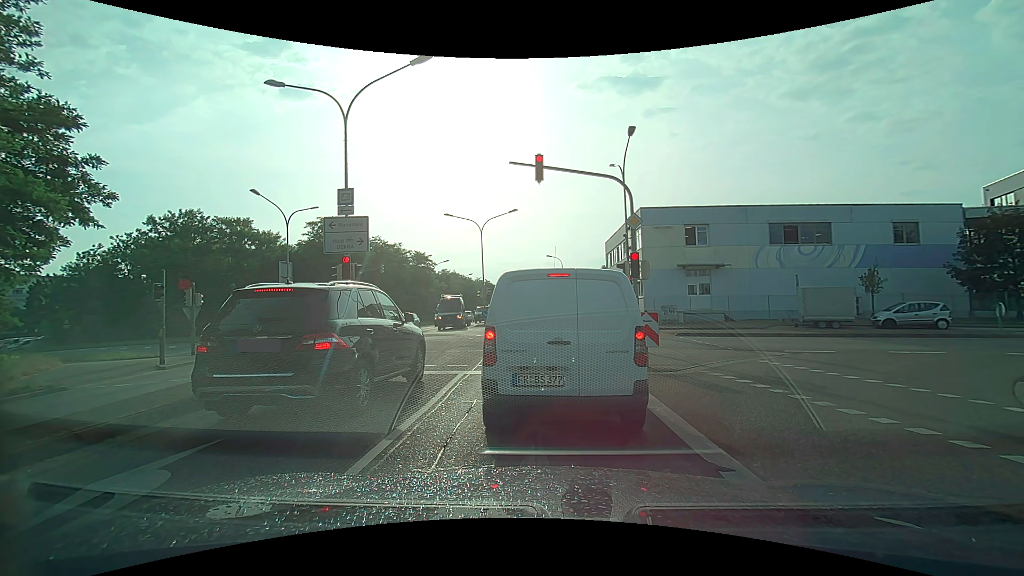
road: secondary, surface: asphalt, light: Day
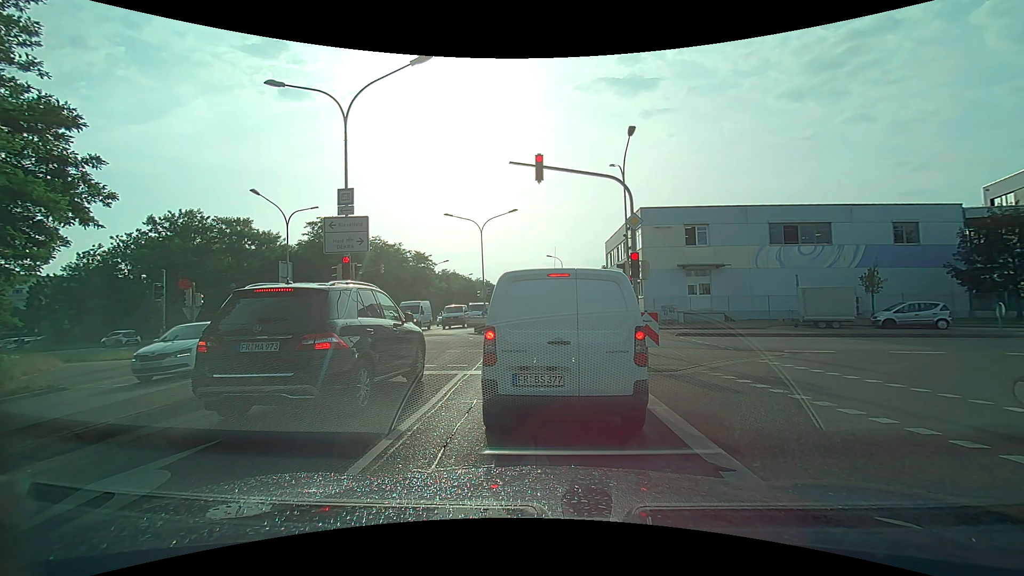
(0.0, 0.0) m; 0°
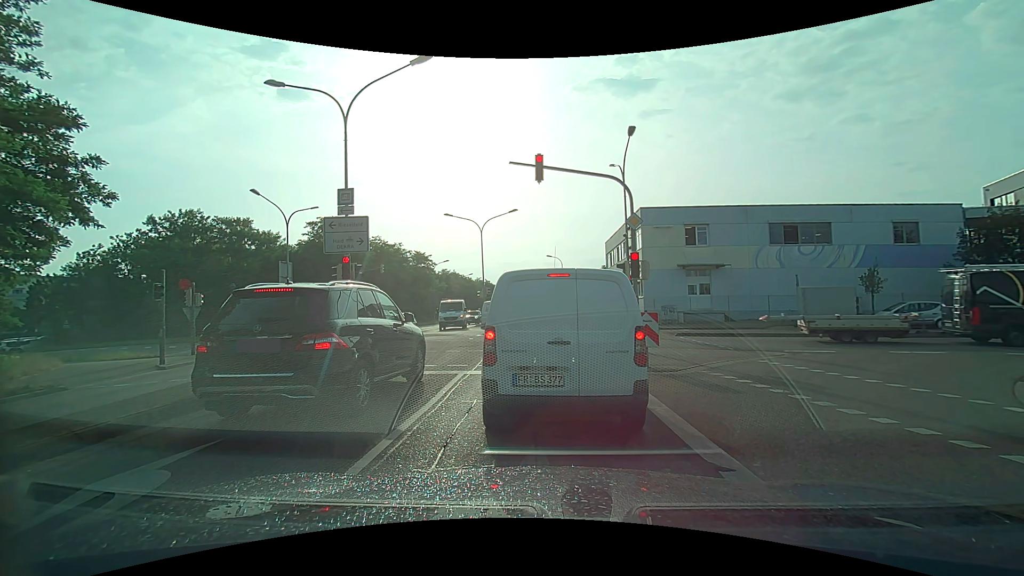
(0.0, 0.0) m; 0°
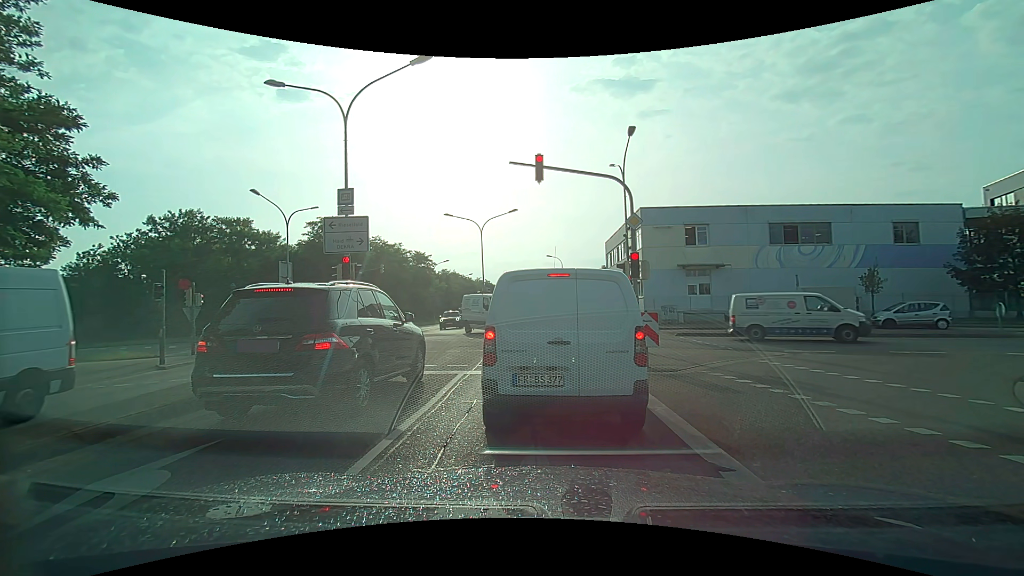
(0.0, 0.0) m; 0°
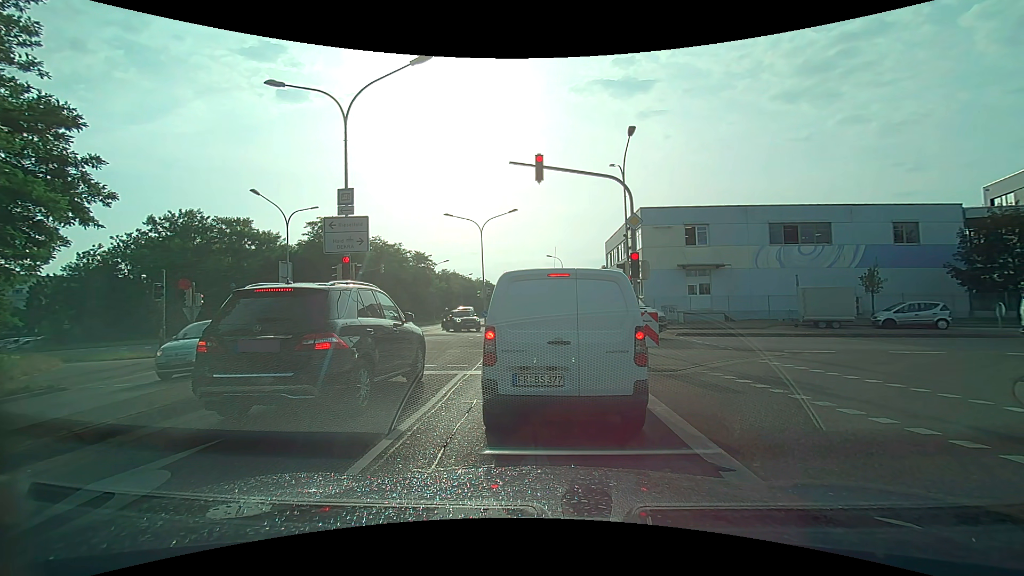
(0.0, 0.0) m; 0°
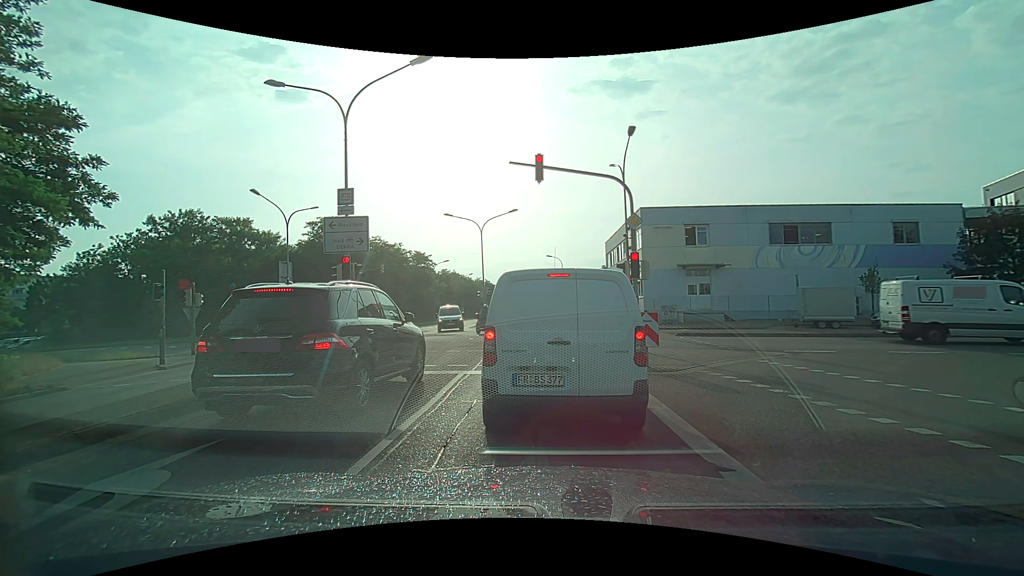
(0.0, 0.0) m; 0°
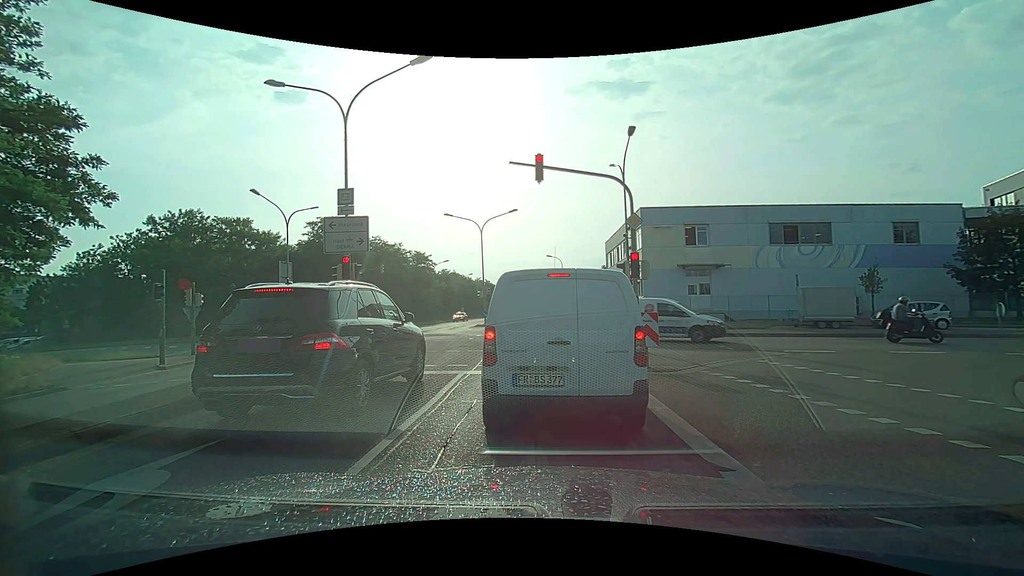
(0.0, 0.0) m; 0°
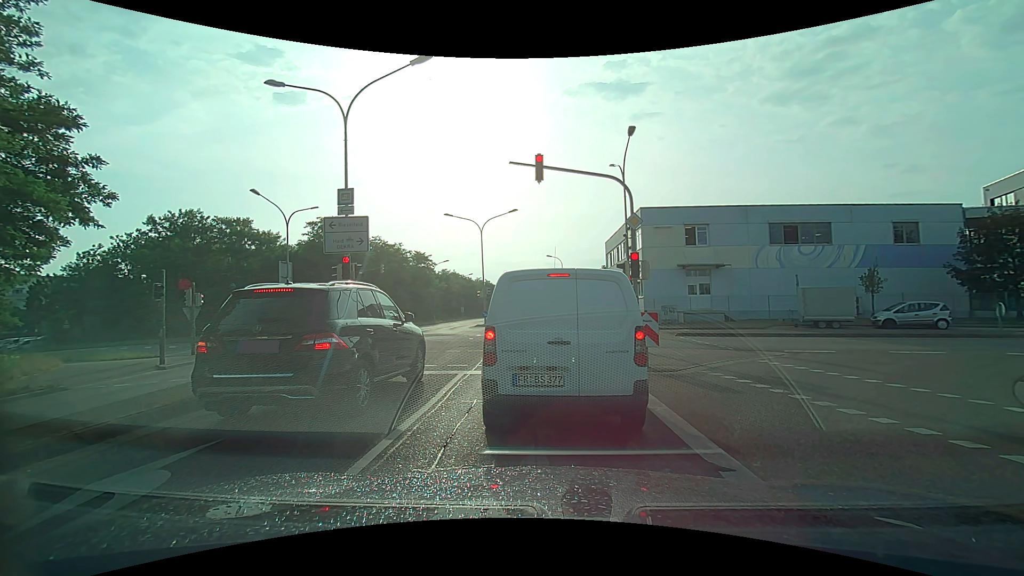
(0.0, 0.0) m; 0°
(+1, +10) (+2, +20) (+3, +30) (+5, +40) (+6, +50) (+7, +60) (+9, +69) (+10, +79) (+11, +89) (+12, +99) m
